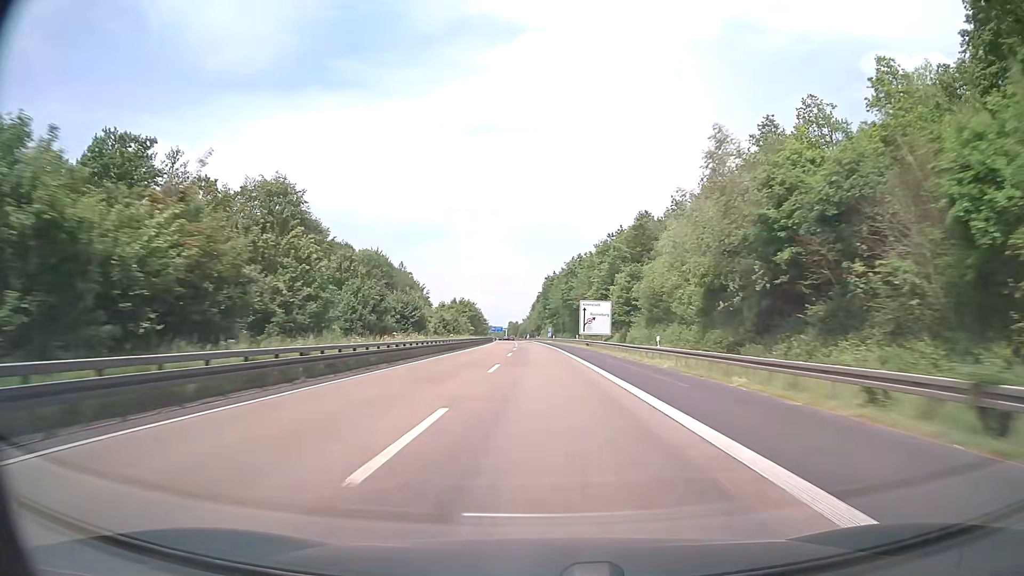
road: motorway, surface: asphalt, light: Day
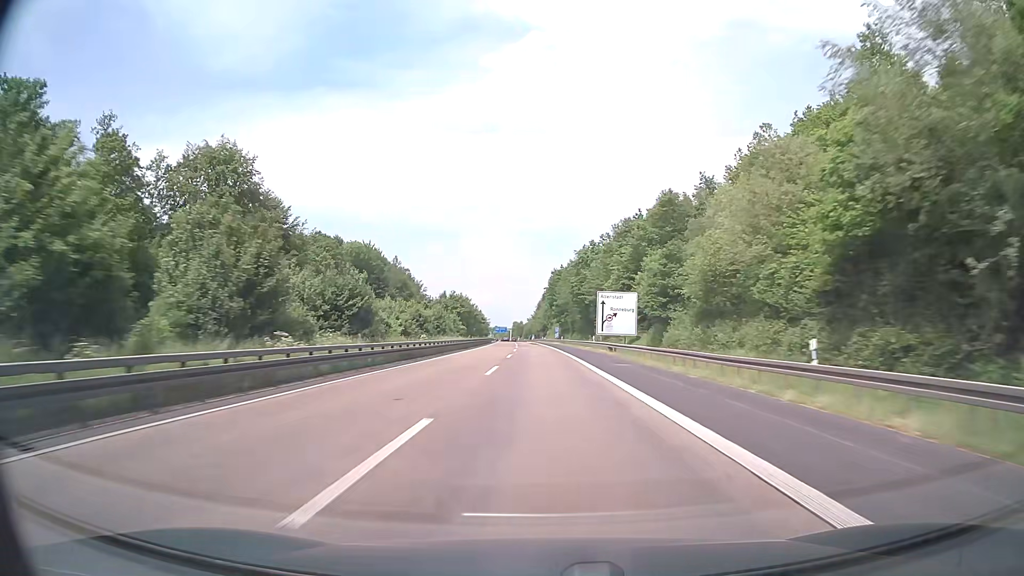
(-0.1, +19.1) m; 0°
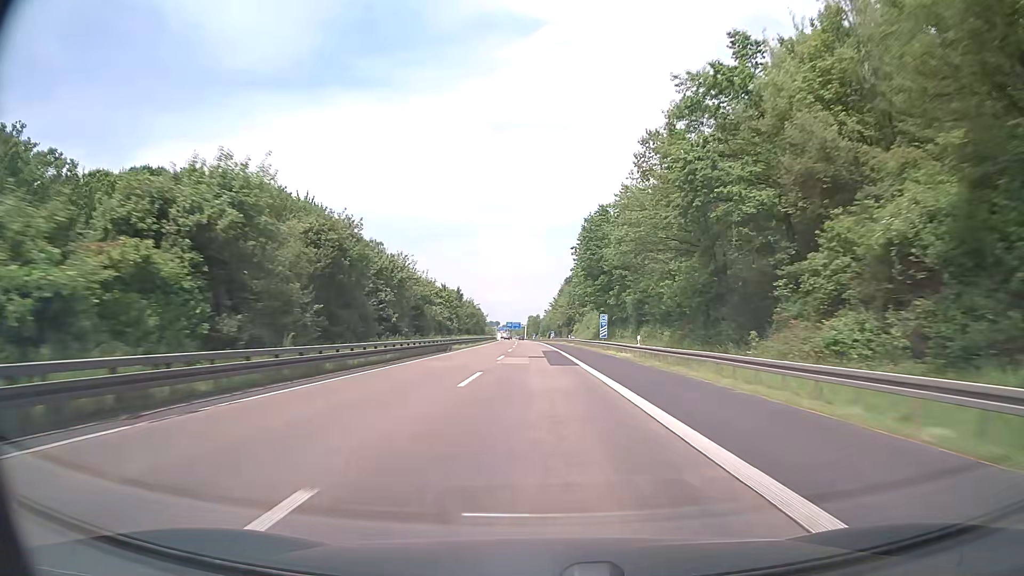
(-1.1, +76.3) m; -2°
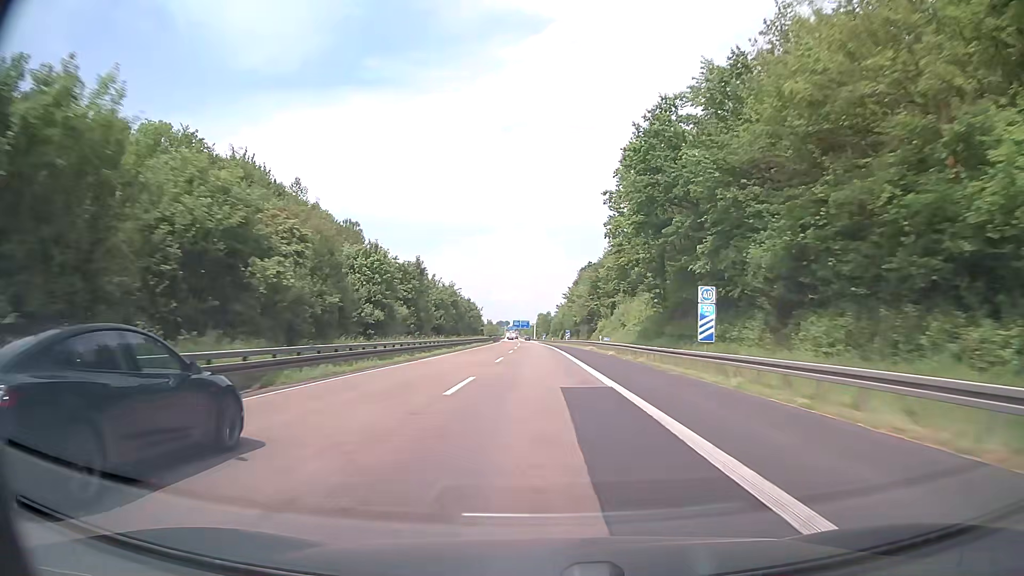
(-0.3, +38.1) m; -1°
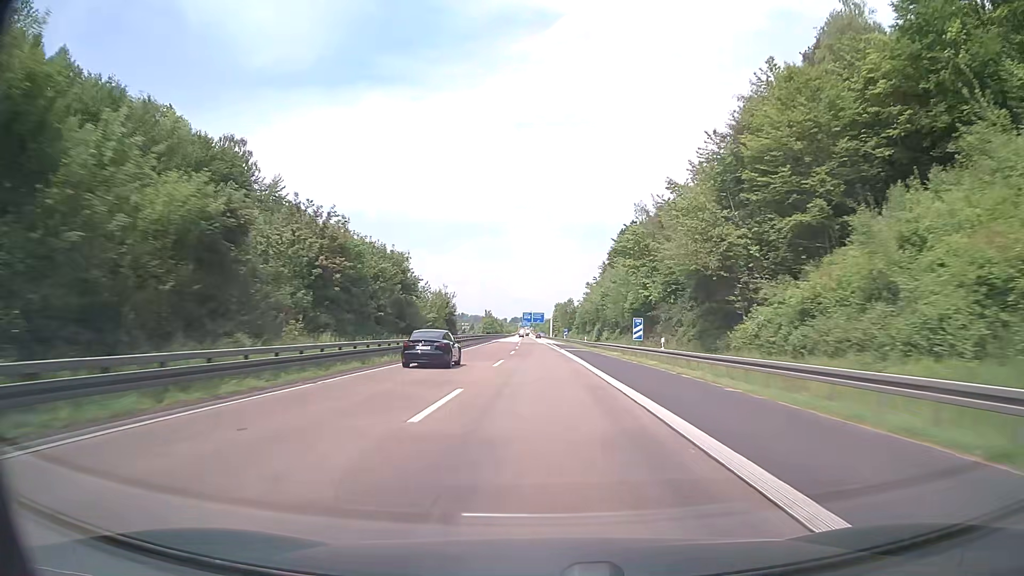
(-0.6, +76.3) m; -1°
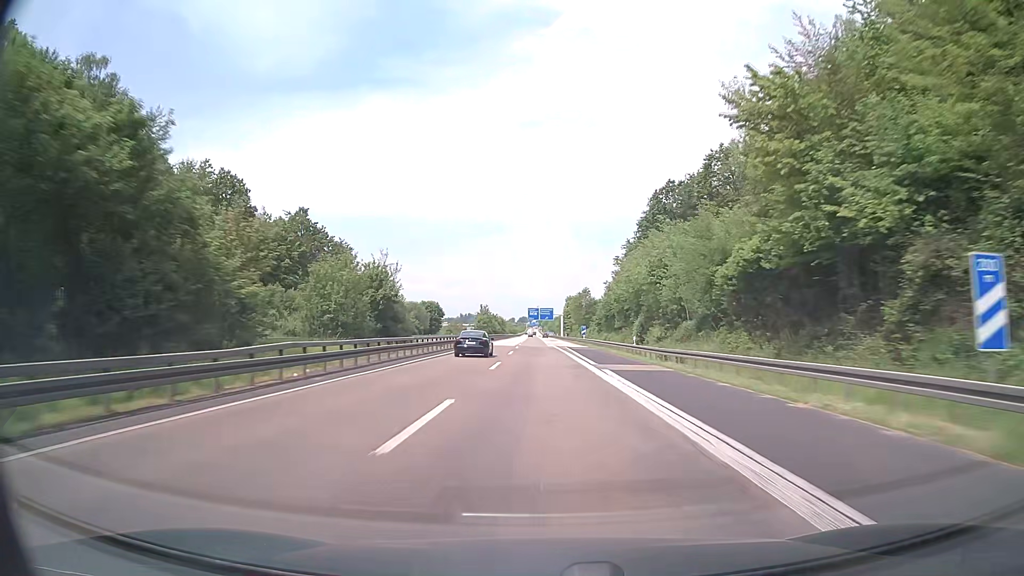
(-0.3, +38.2) m; -1°
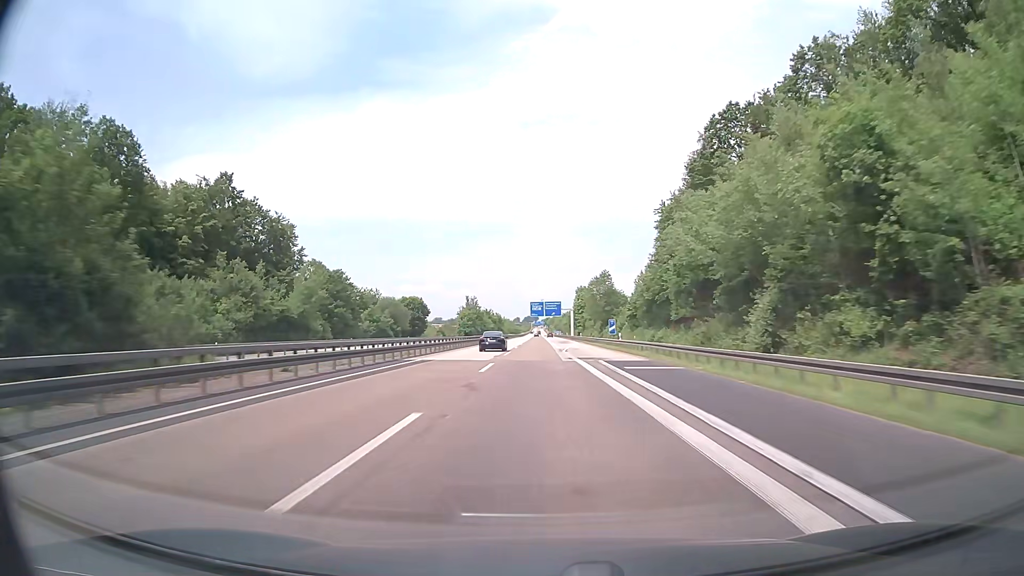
(-0.1, +38.2) m; 0°
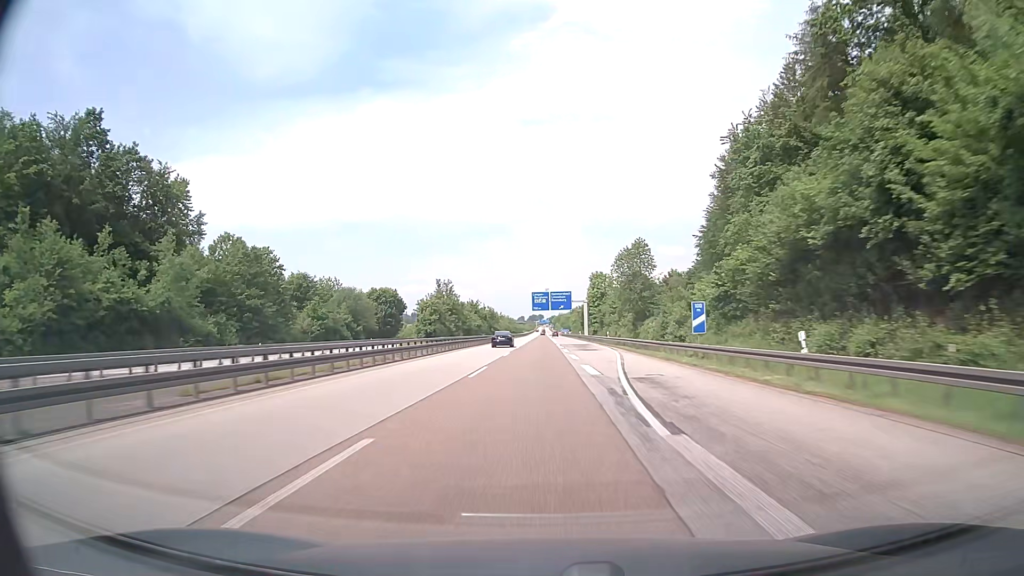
(-0.1, +38.1) m; 0°
(0, +10) (0, +20) (0, +30) (0, +40) (0, +50) (0, +60) (0, +70) (0, +80) (0, +90) (0, +100) m
